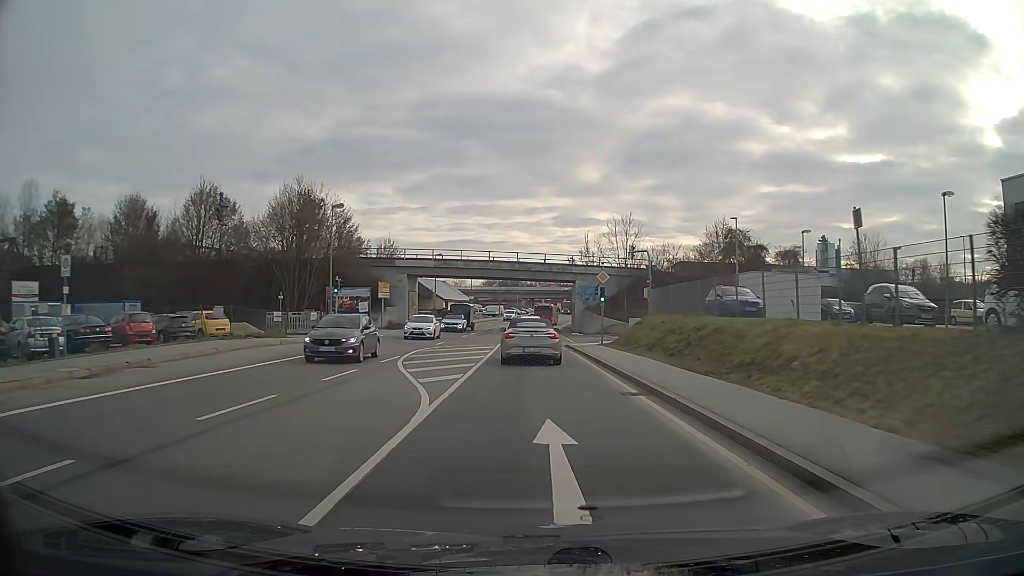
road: primary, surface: asphalt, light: Day
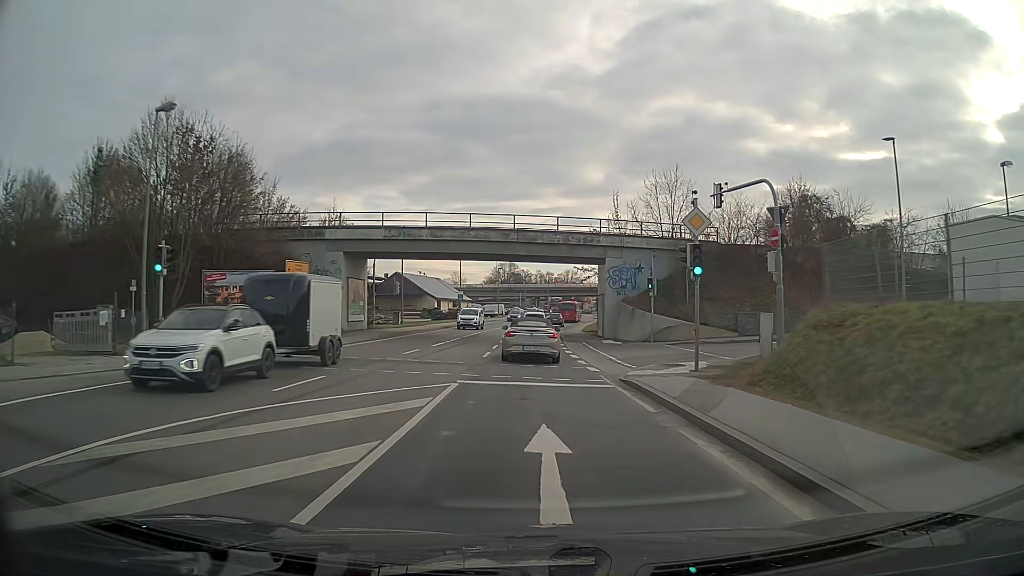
(-0.1, +22.2) m; 0°
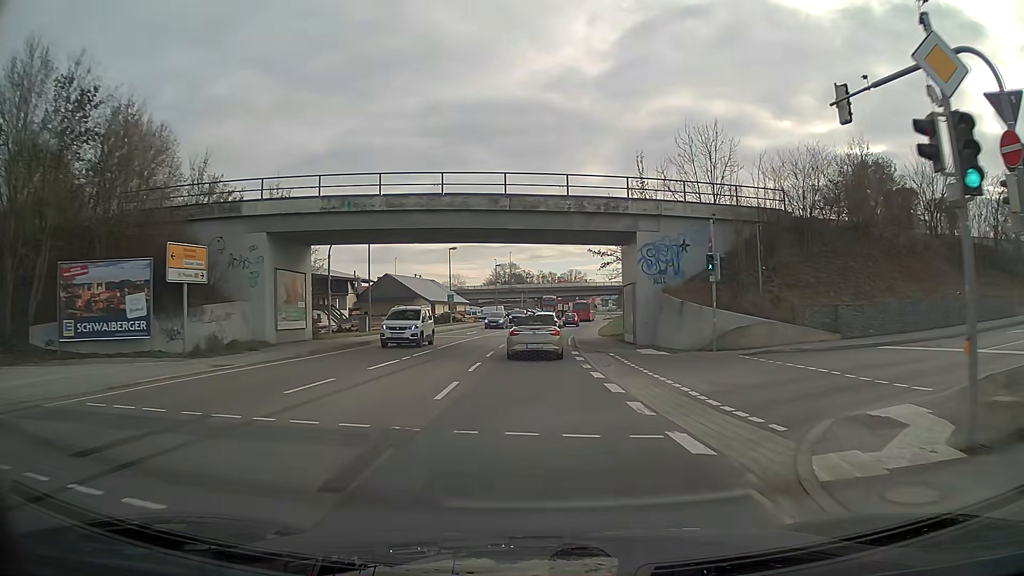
(0.0, +11.9) m; 0°
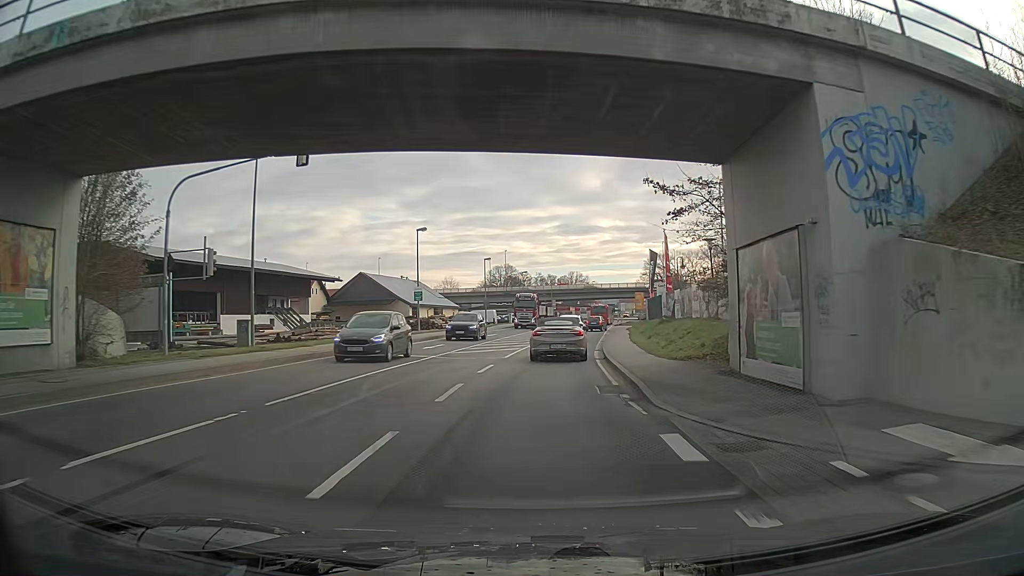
(0.0, +18.9) m; 0°
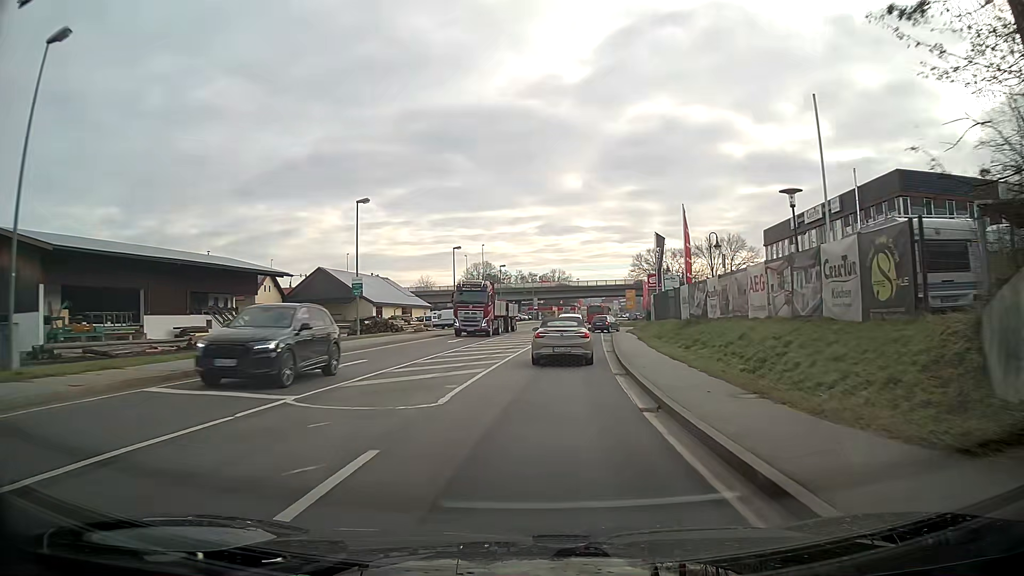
(+0.3, +13.0) m; +3°
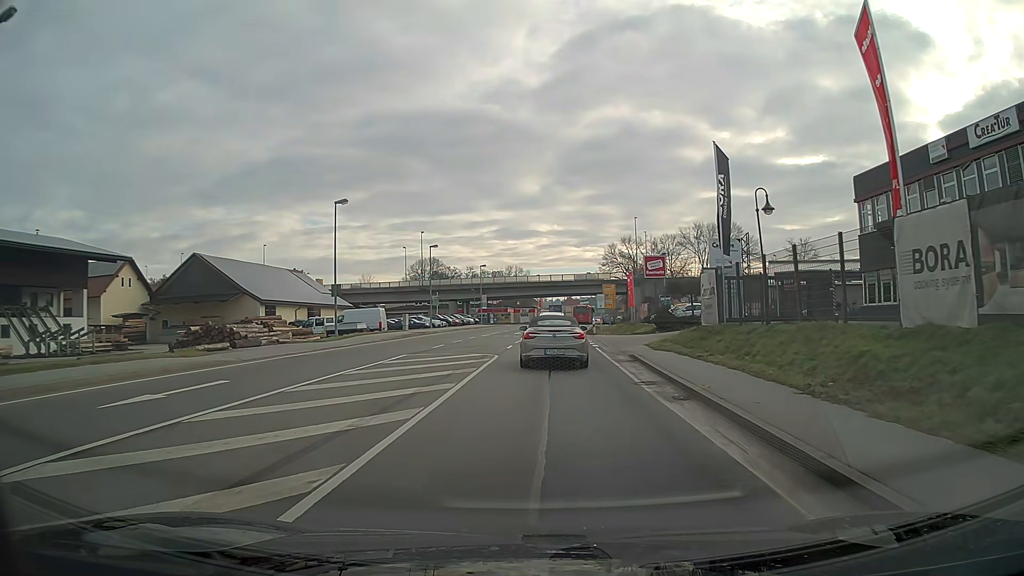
(+0.7, +28.1) m; +3°
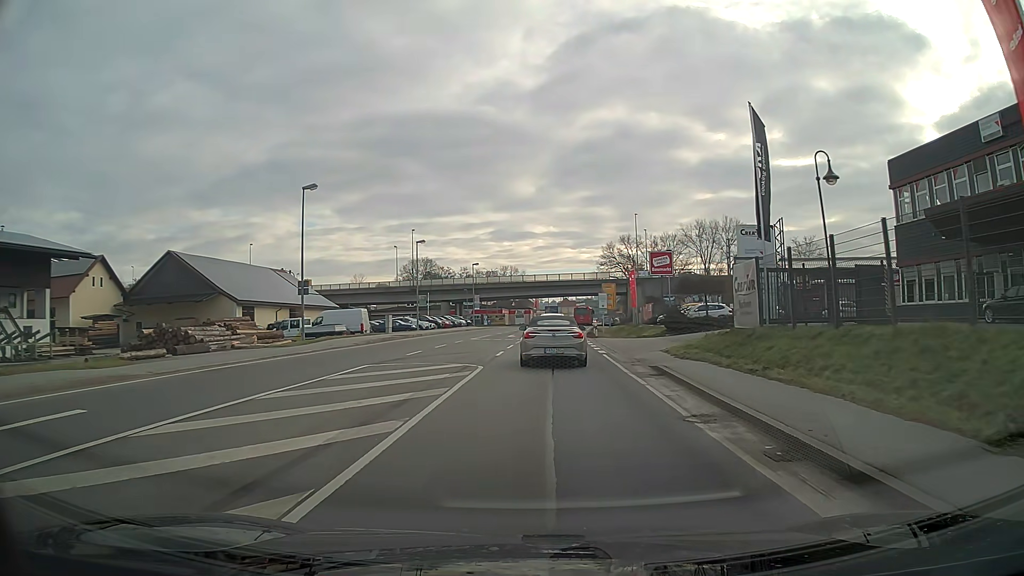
(0.0, +5.1) m; 0°
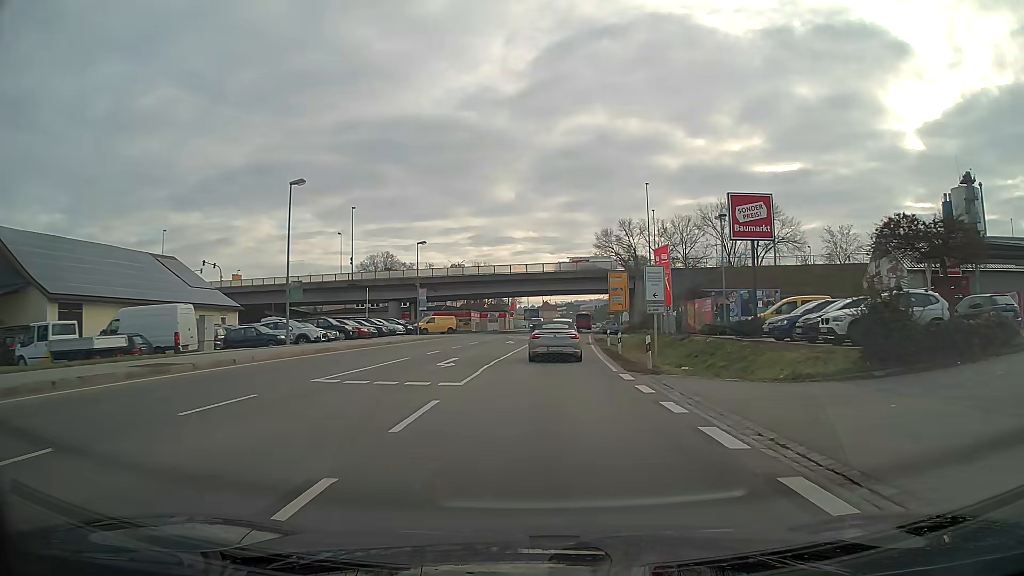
(+0.4, +28.2) m; +2°
